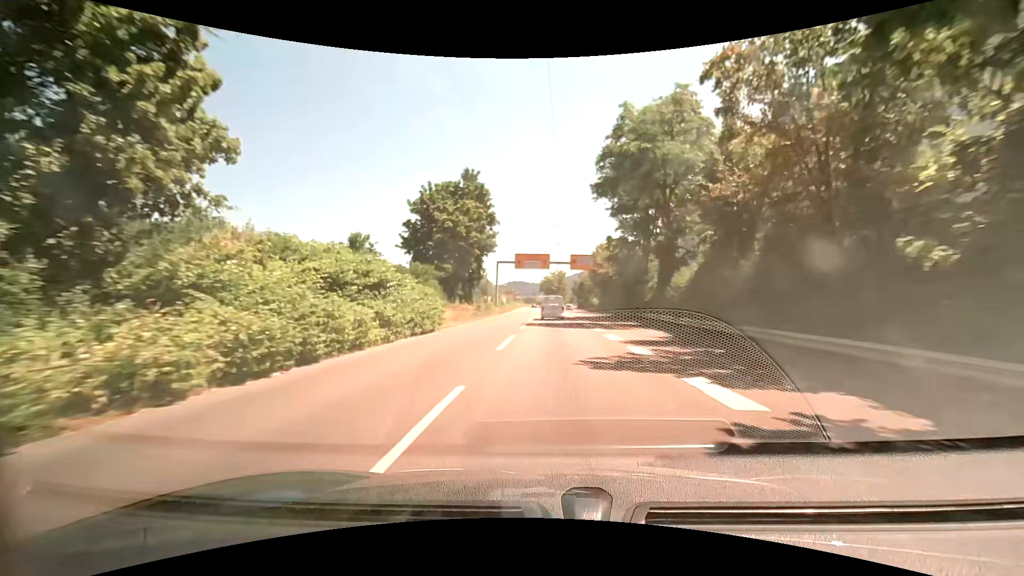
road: trunk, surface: asphalt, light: Day
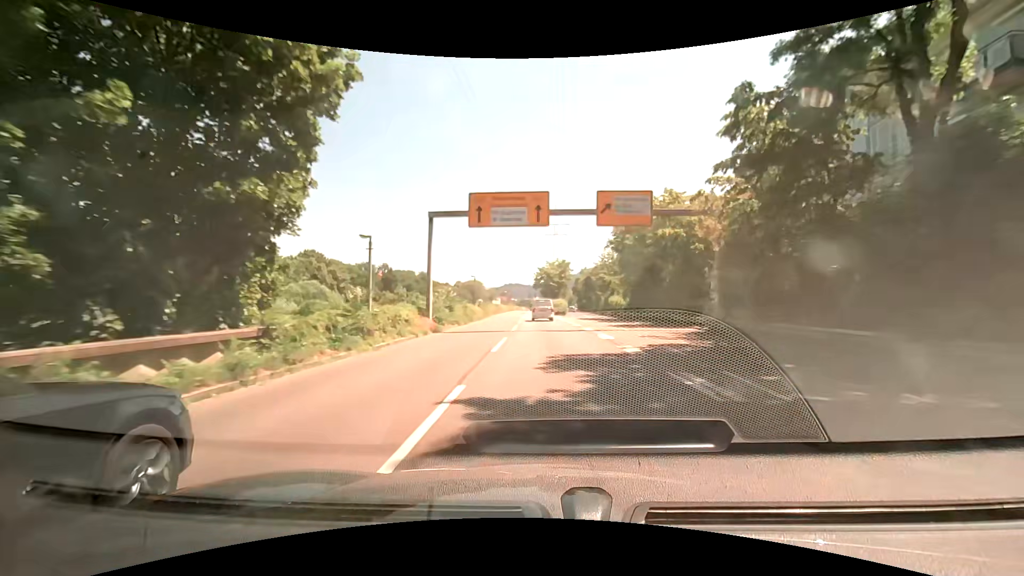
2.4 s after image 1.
(+0.1, +36.0) m; 0°
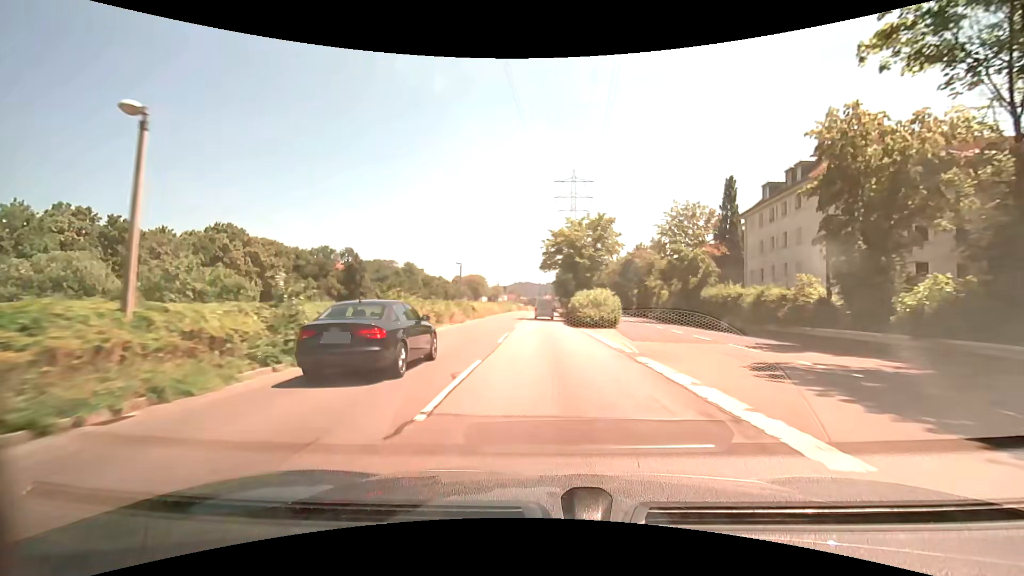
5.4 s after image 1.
(-0.5, +44.9) m; -1°
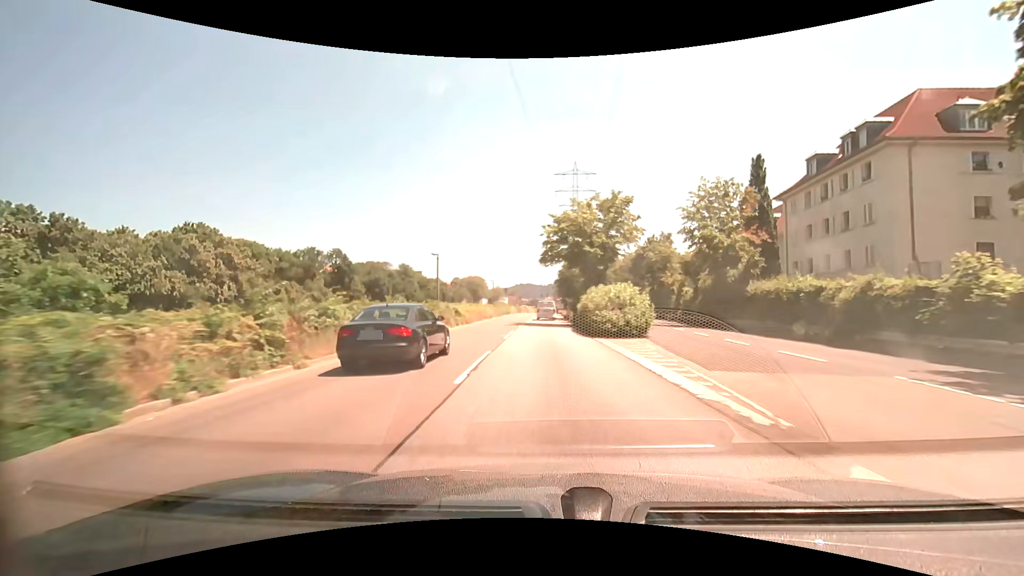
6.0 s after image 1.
(0.0, +9.0) m; 0°
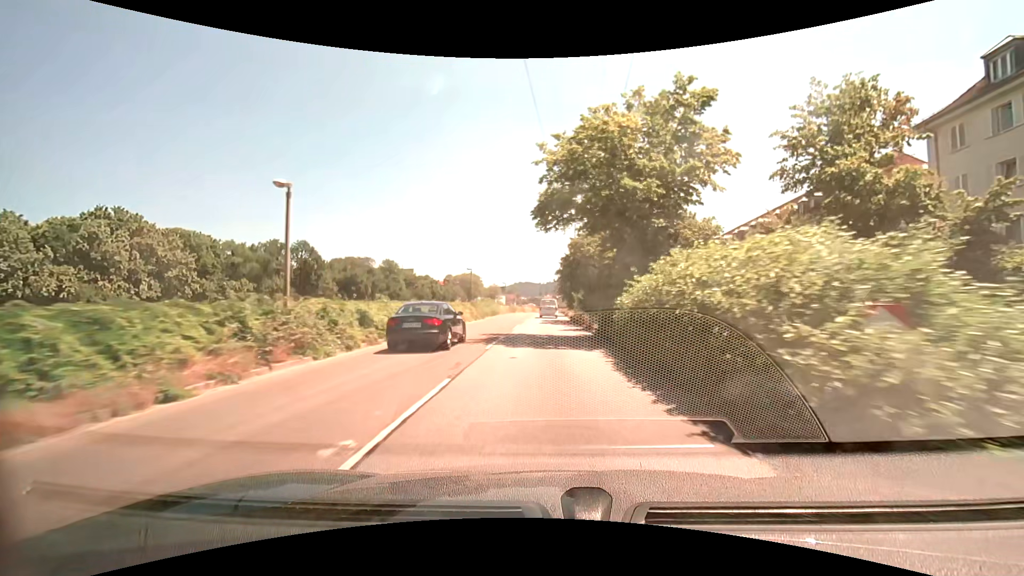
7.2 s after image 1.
(0.0, +18.0) m; 0°
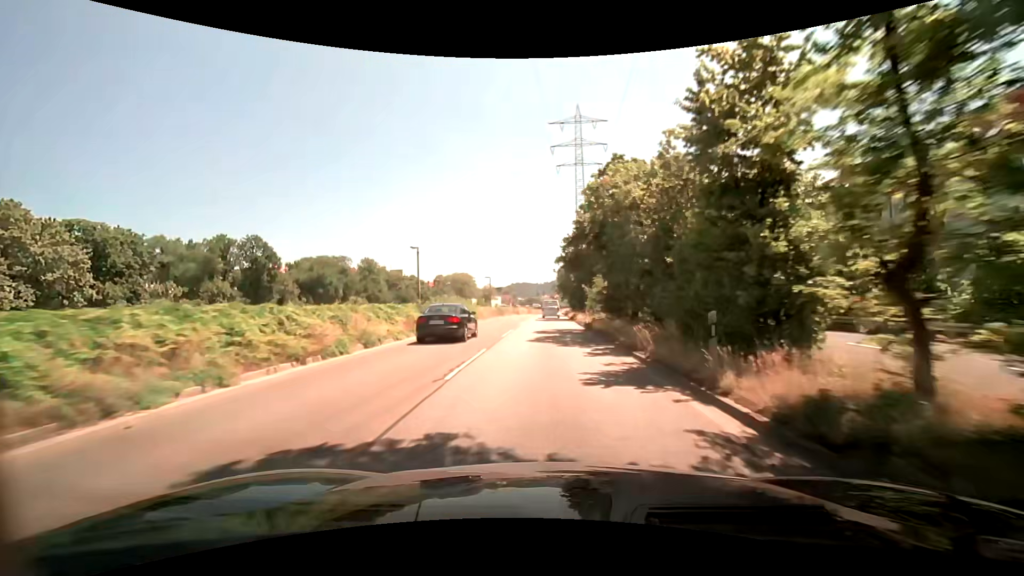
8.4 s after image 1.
(+0.1, +18.0) m; 0°
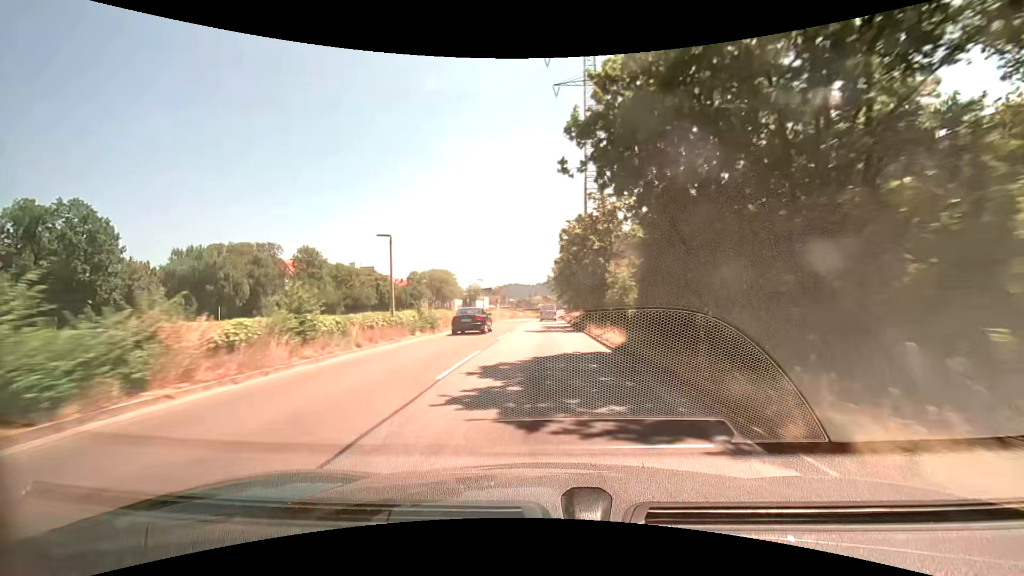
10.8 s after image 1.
(+0.3, +36.0) m; +1°
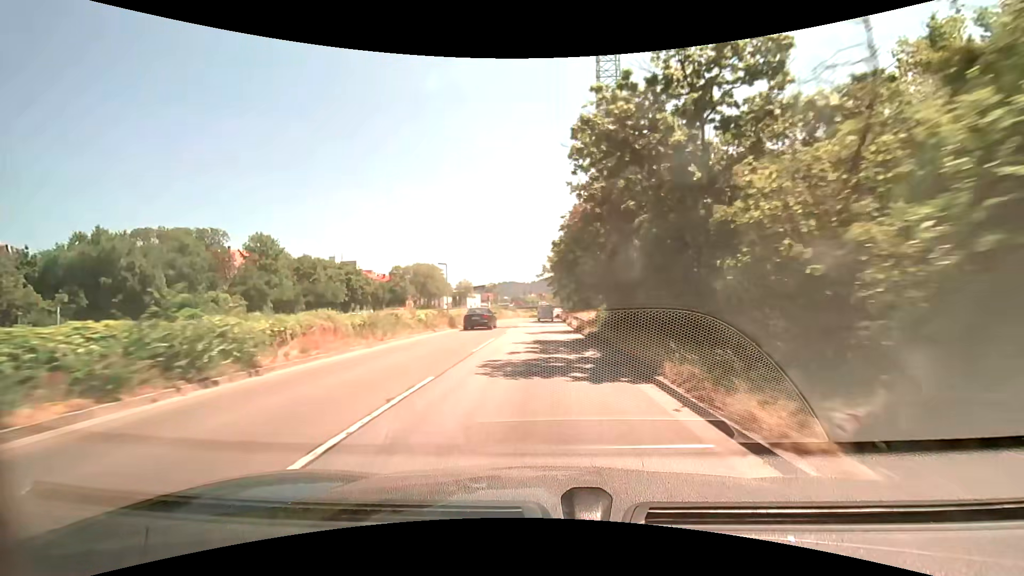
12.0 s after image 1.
(0.0, +18.1) m; 0°
(0, +10) (0, +20) (0, +30) (0, +40) (0, +50) (0, +60) (+1, +70) (+1, +80) (+1, +90) (+1, +100) m
